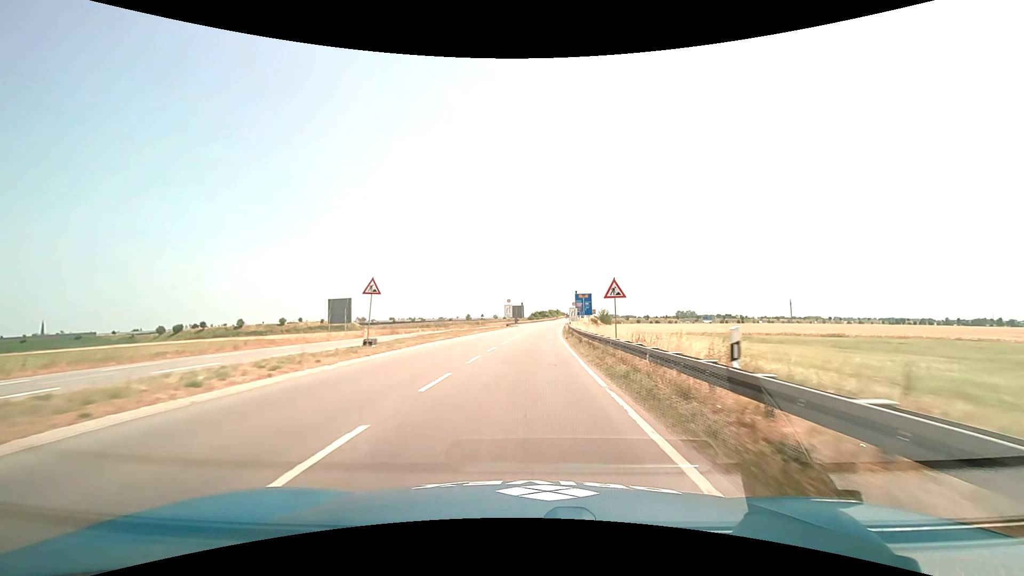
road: primary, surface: asphalt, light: Day
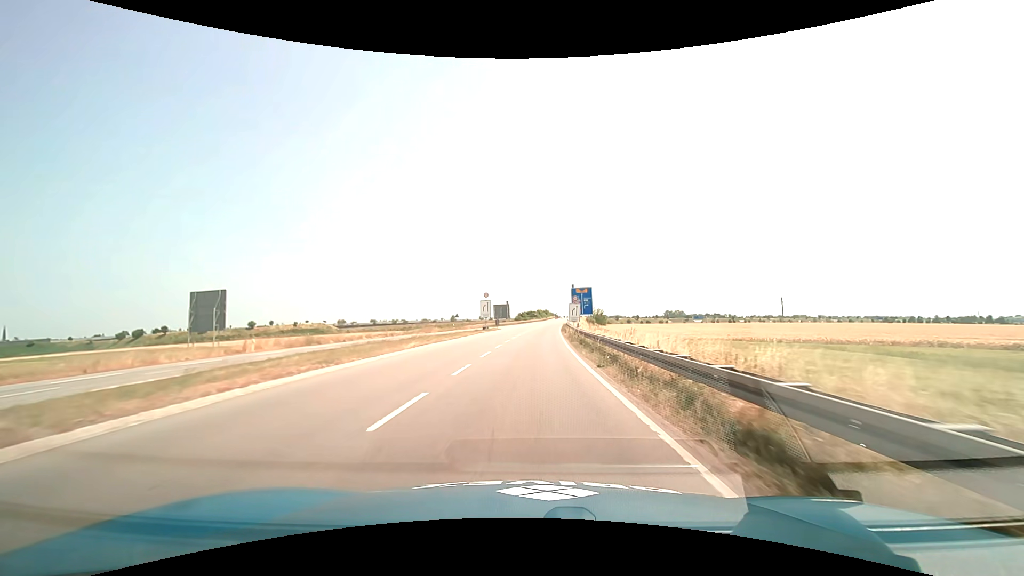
(+0.2, +21.1) m; +1°
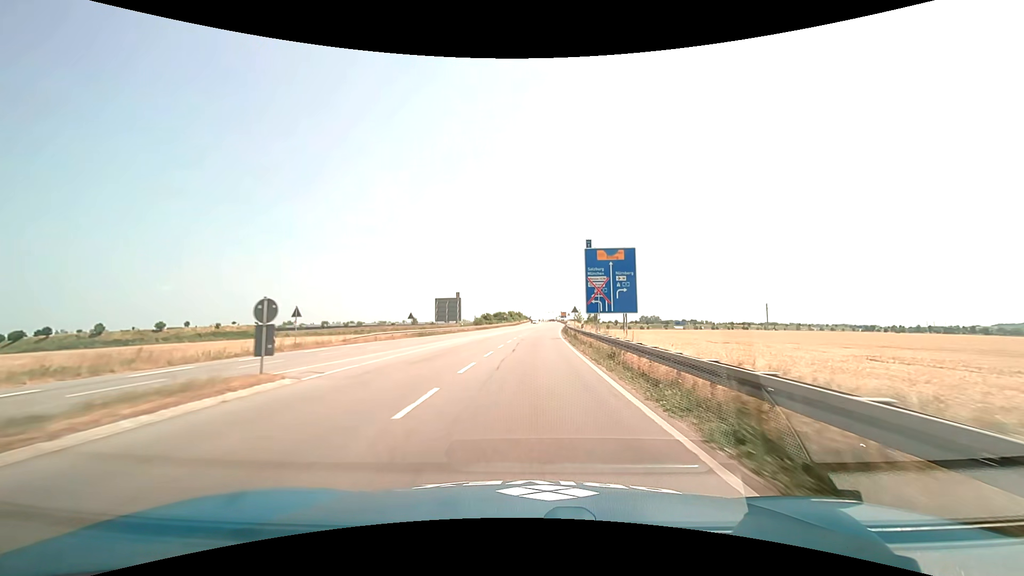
(+1.4, +53.2) m; +3°
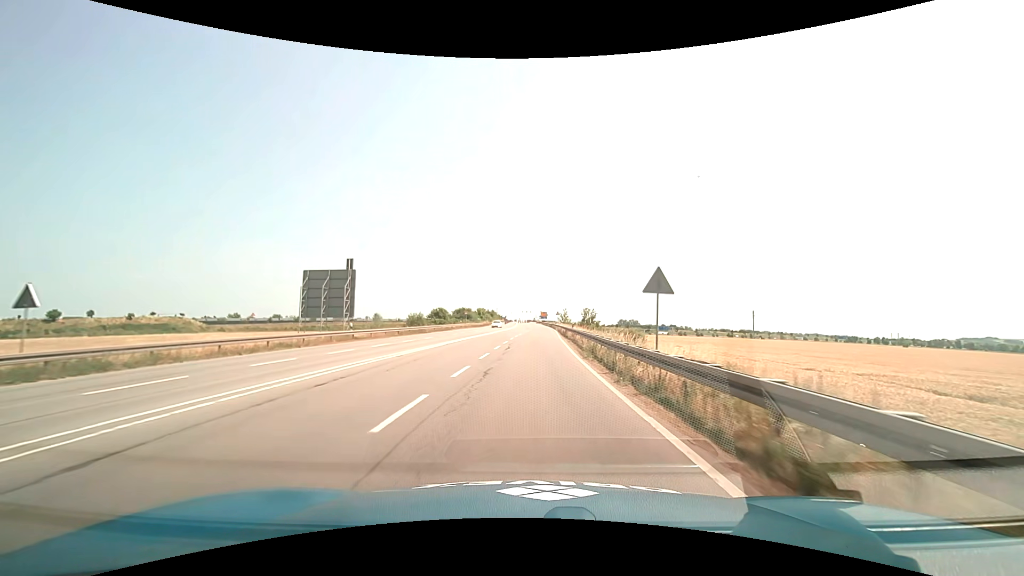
(+1.0, +42.8) m; +3°
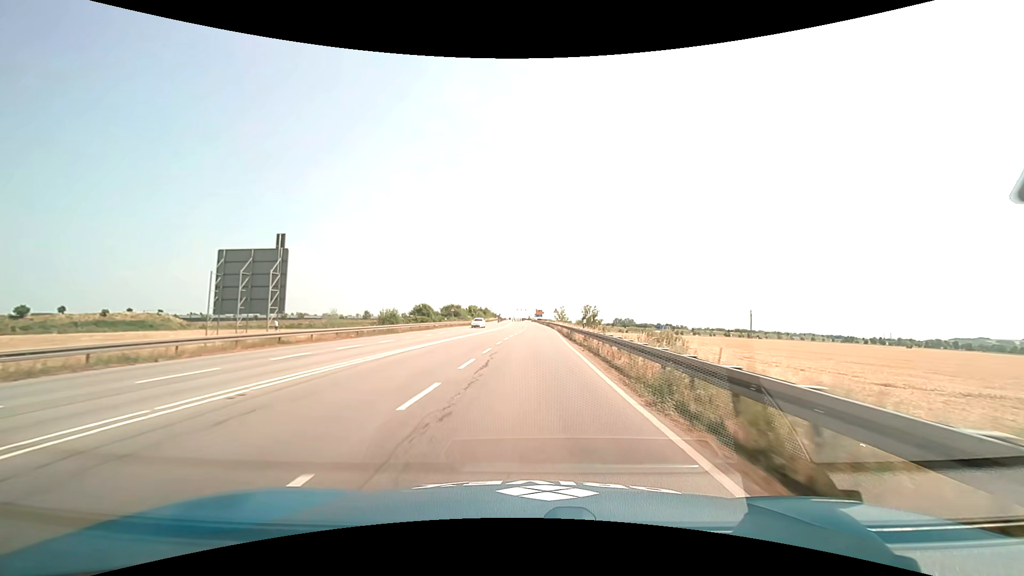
(+0.1, +10.7) m; 0°
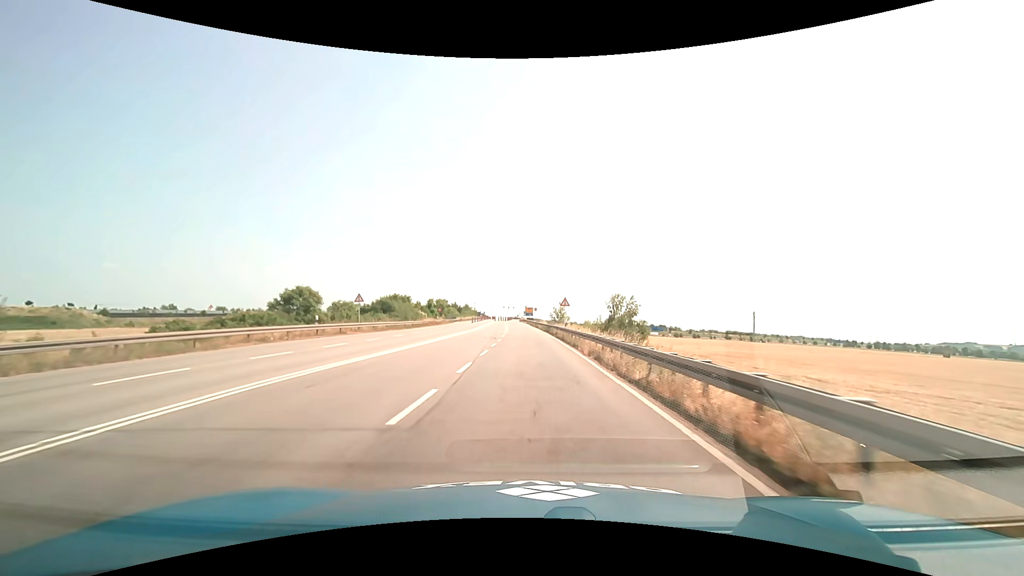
(+0.8, +42.9) m; +1°
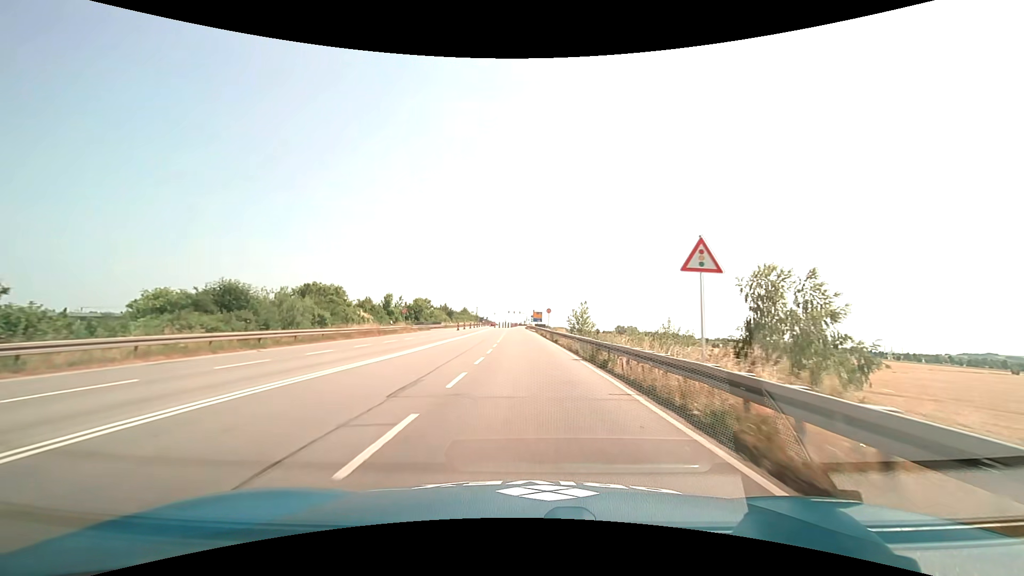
(-0.1, +32.2) m; -1°
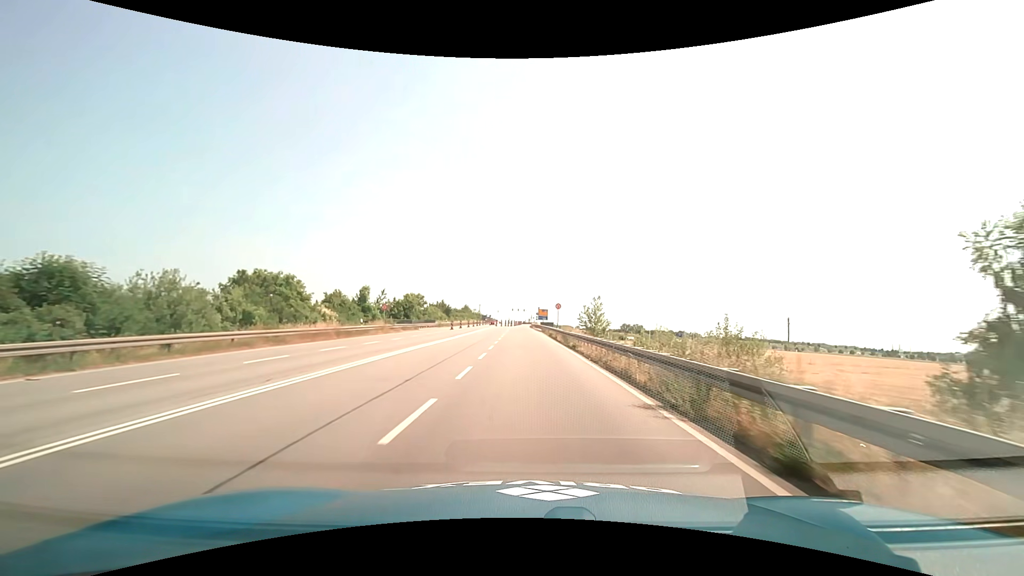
(0.0, +10.7) m; -1°
(0, +10) (0, +20) (0, +30) (0, +40) (0, +50) (-1, +60) (-1, +70) (-1, +80) (-1, +90) (-1, +100) m
